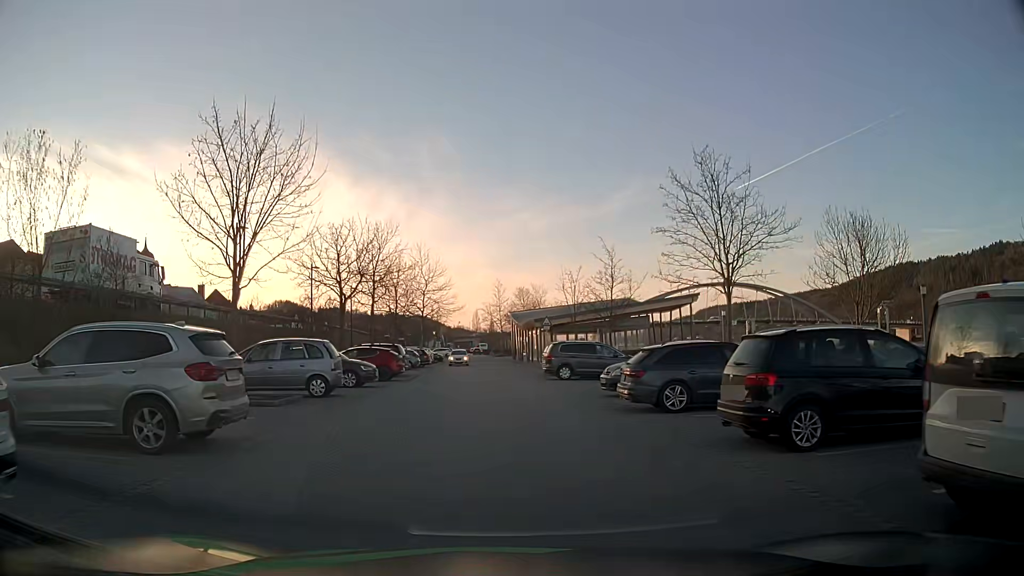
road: residential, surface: asphalt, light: Day
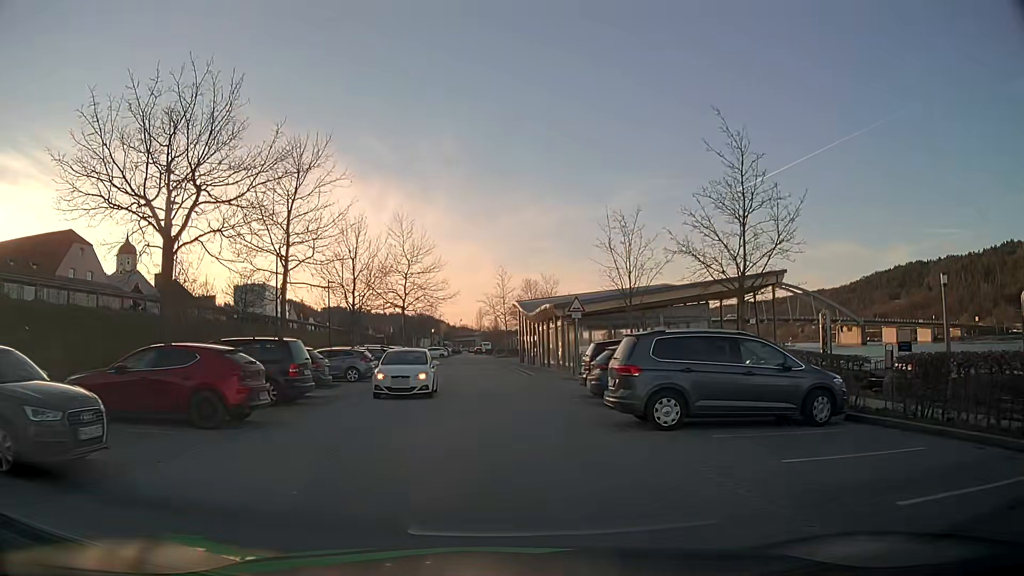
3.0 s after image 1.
(-0.2, +17.6) m; -1°
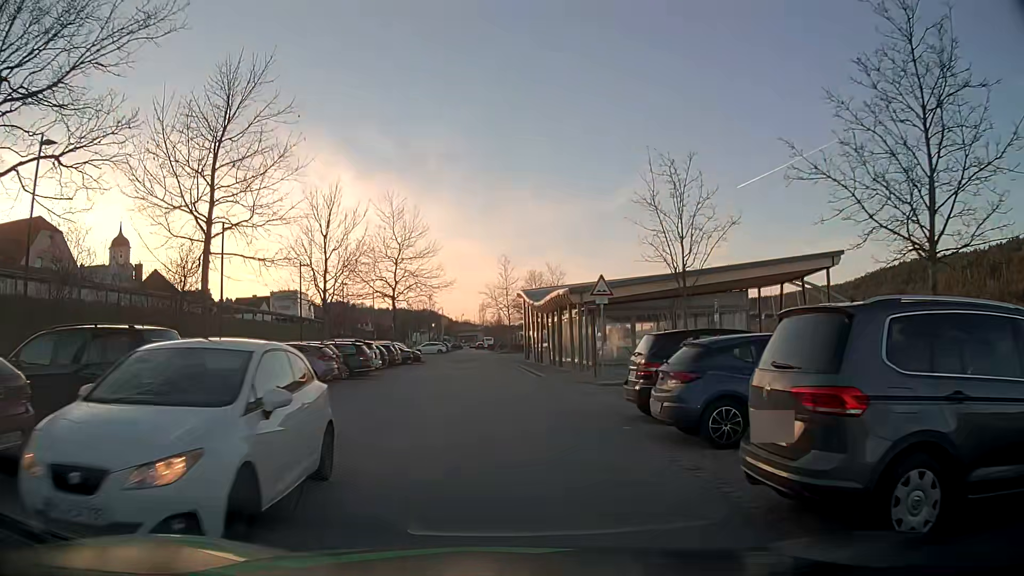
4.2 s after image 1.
(0.0, +7.1) m; 0°
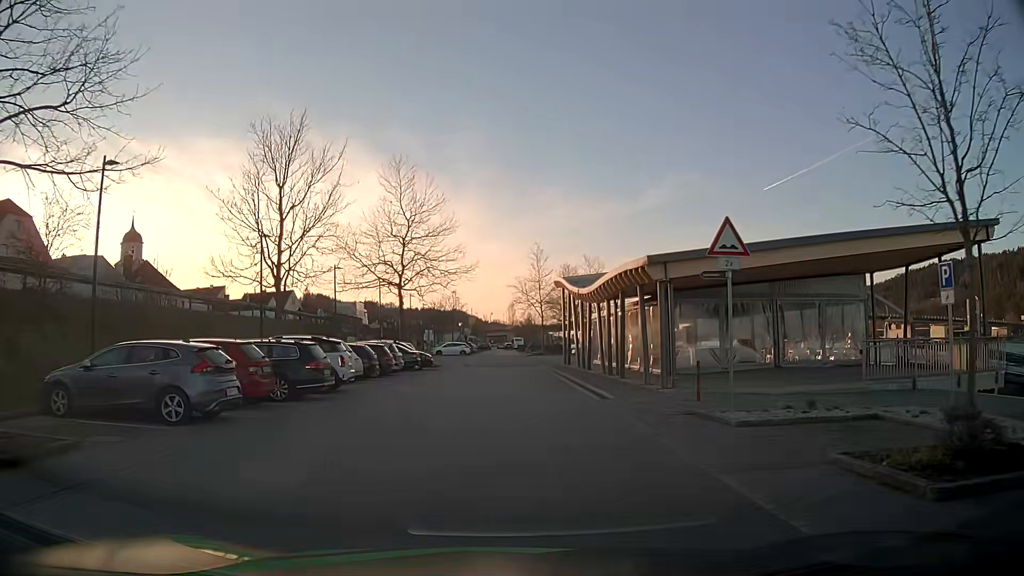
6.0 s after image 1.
(-0.2, +10.8) m; -2°
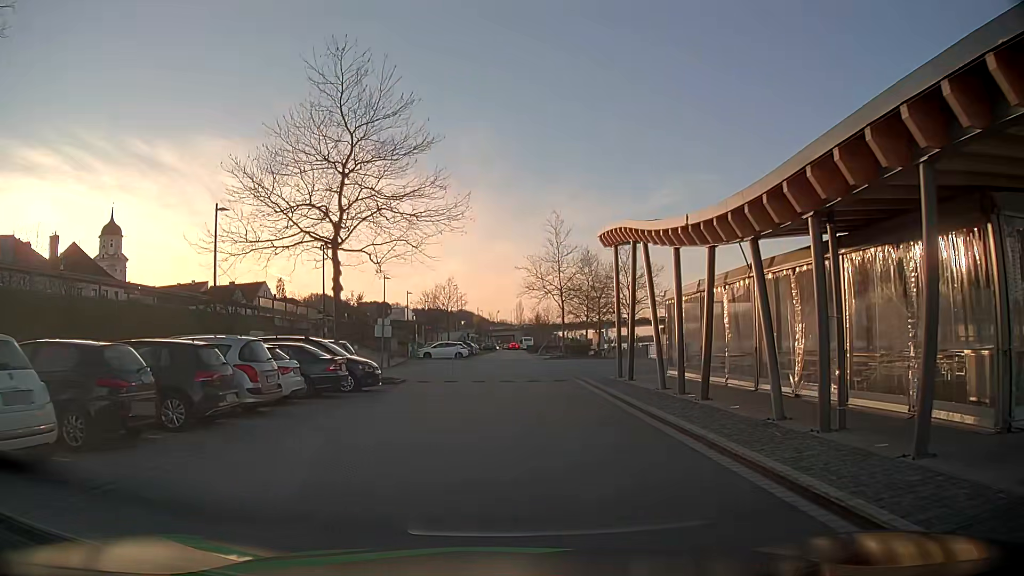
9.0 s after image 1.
(-0.3, +18.3) m; -1°
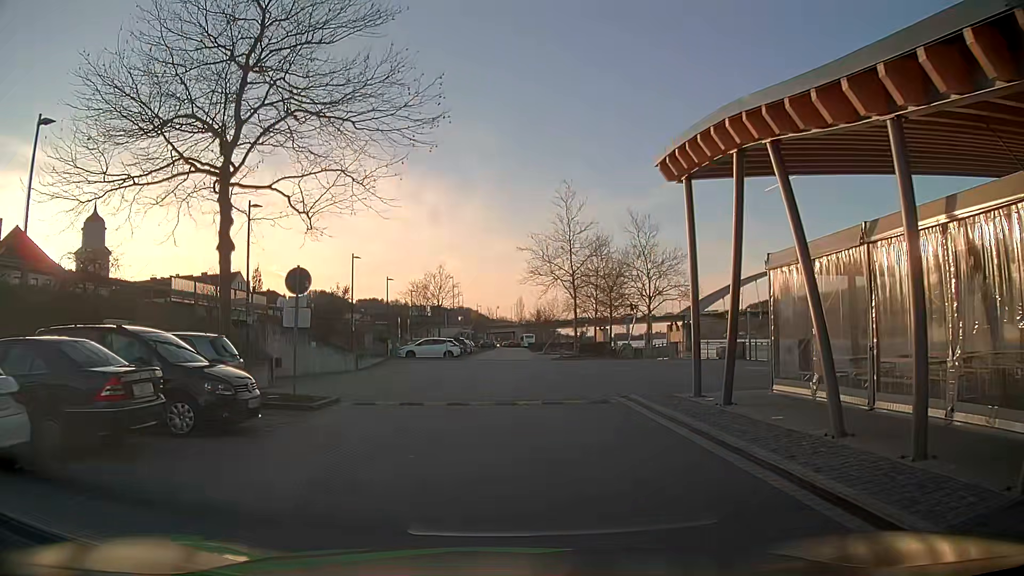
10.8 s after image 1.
(-0.1, +10.3) m; -1°
